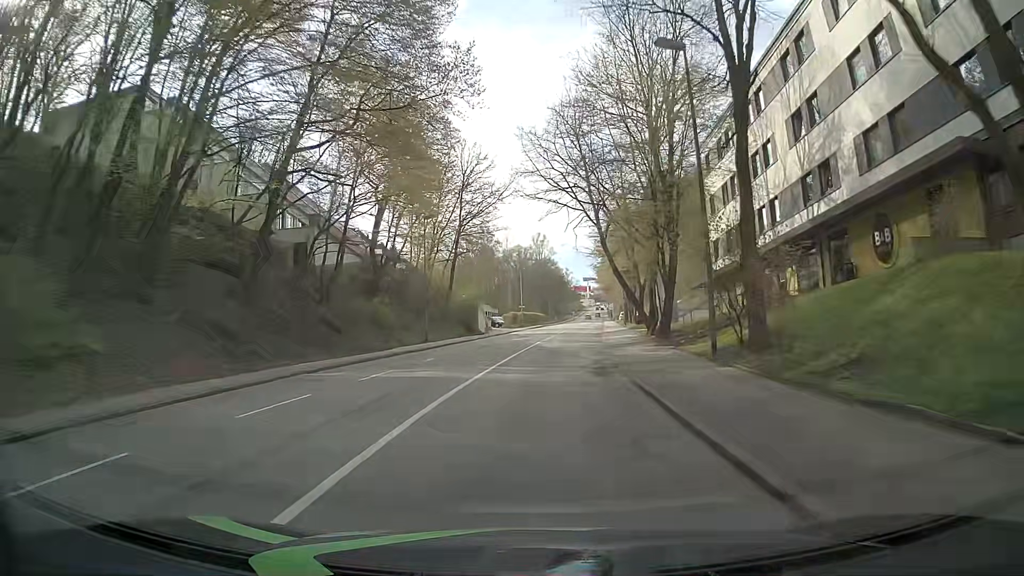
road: tertiary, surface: asphalt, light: Day
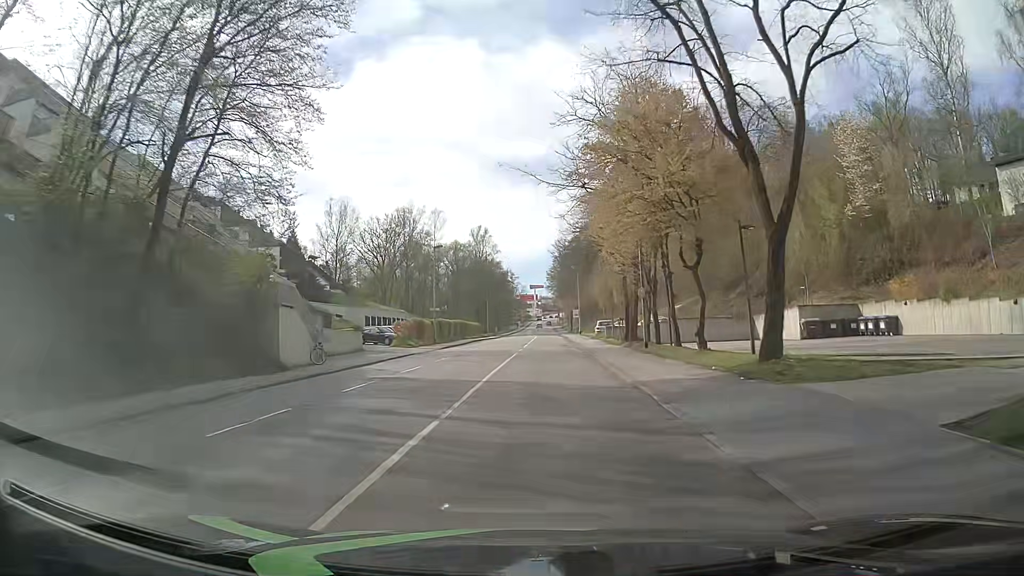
(+0.5, +38.0) m; +3°
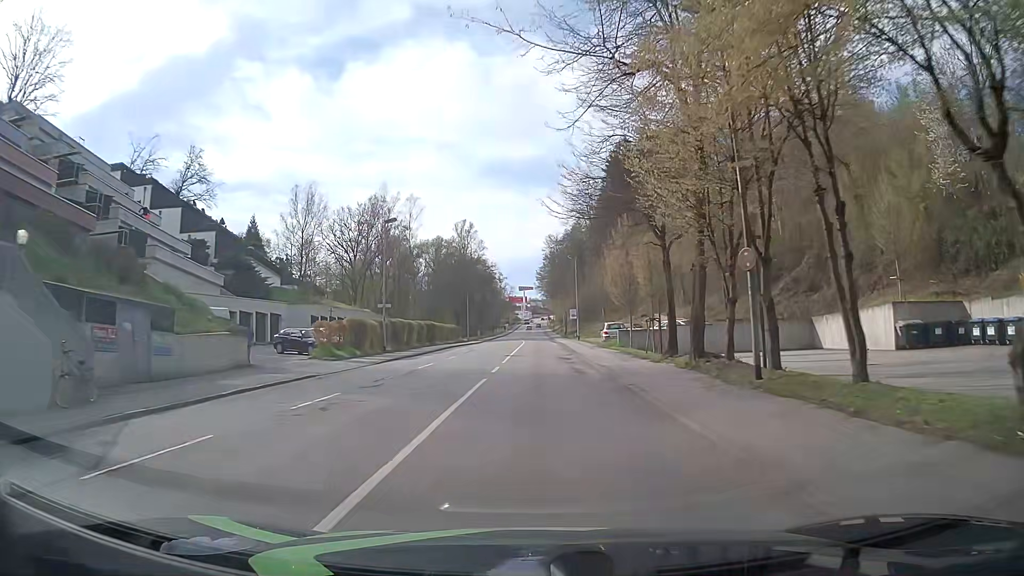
(+0.1, +15.2) m; +1°
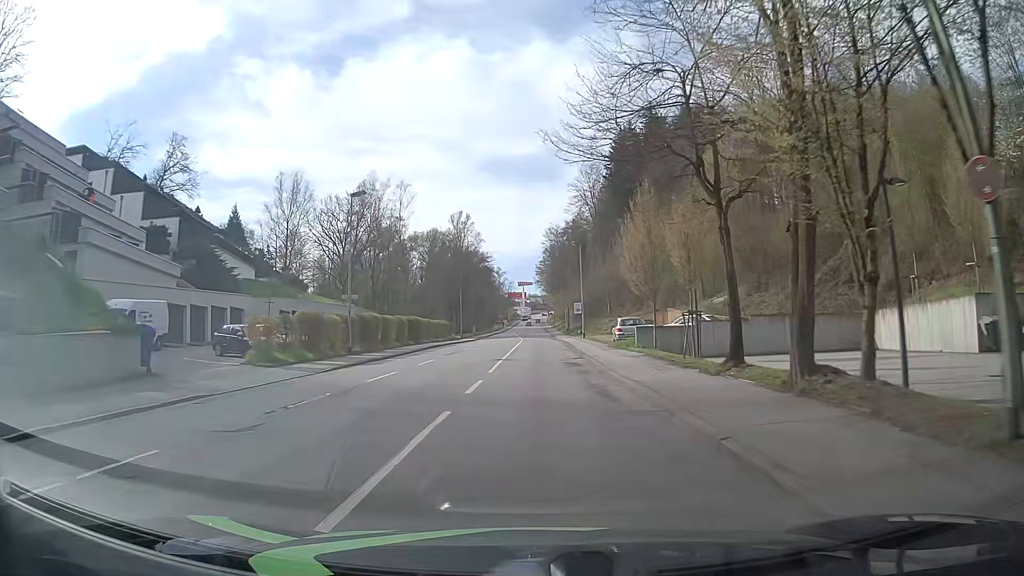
(0.0, +7.6) m; 0°
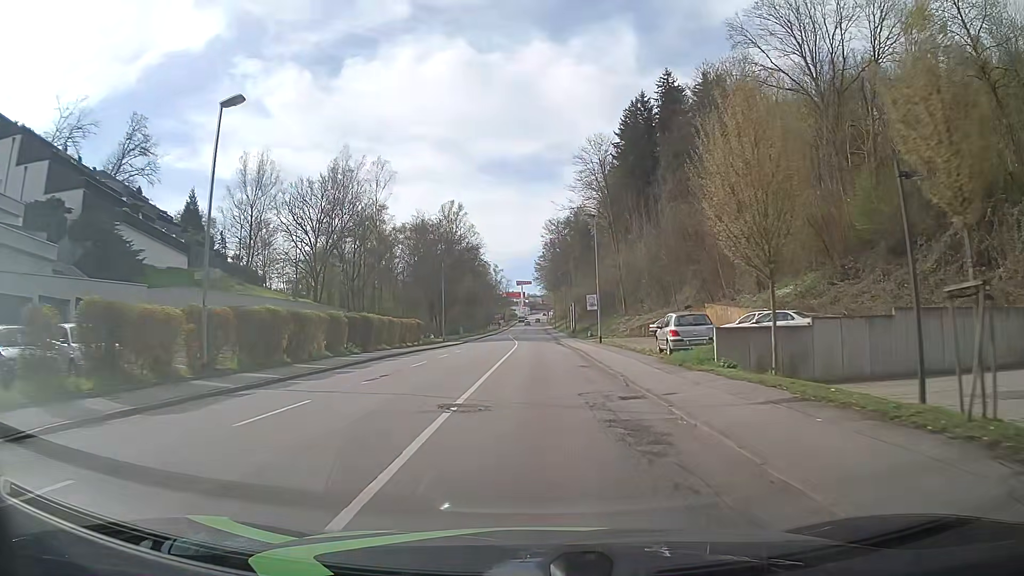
(+0.1, +15.3) m; 0°
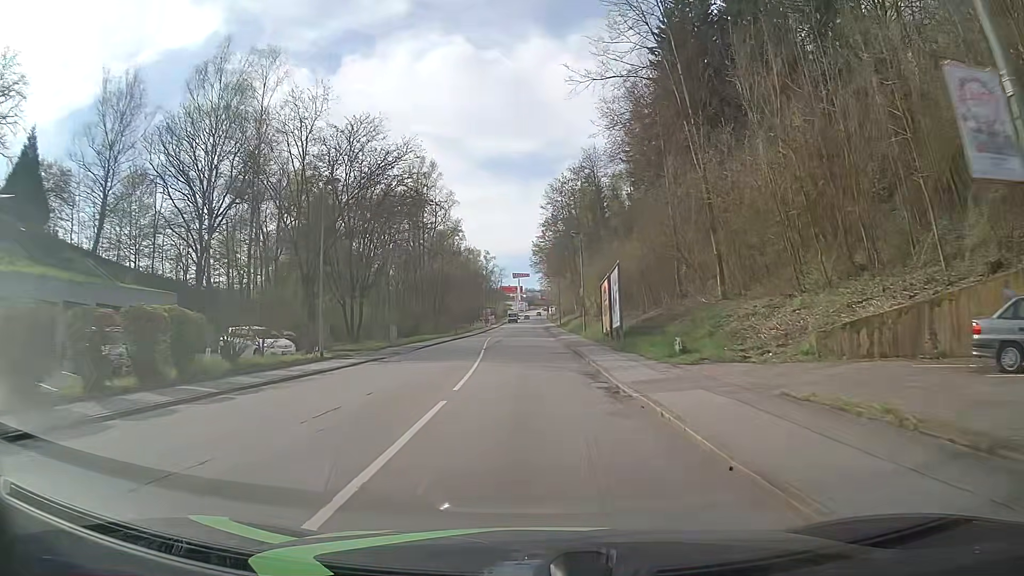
(+0.4, +38.2) m; 0°
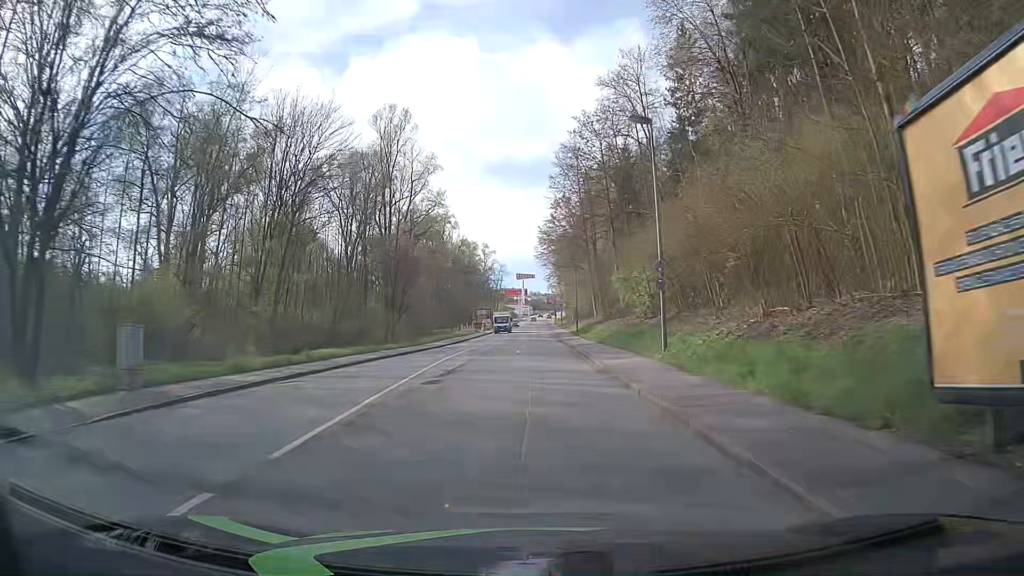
(-0.1, +30.6) m; 0°
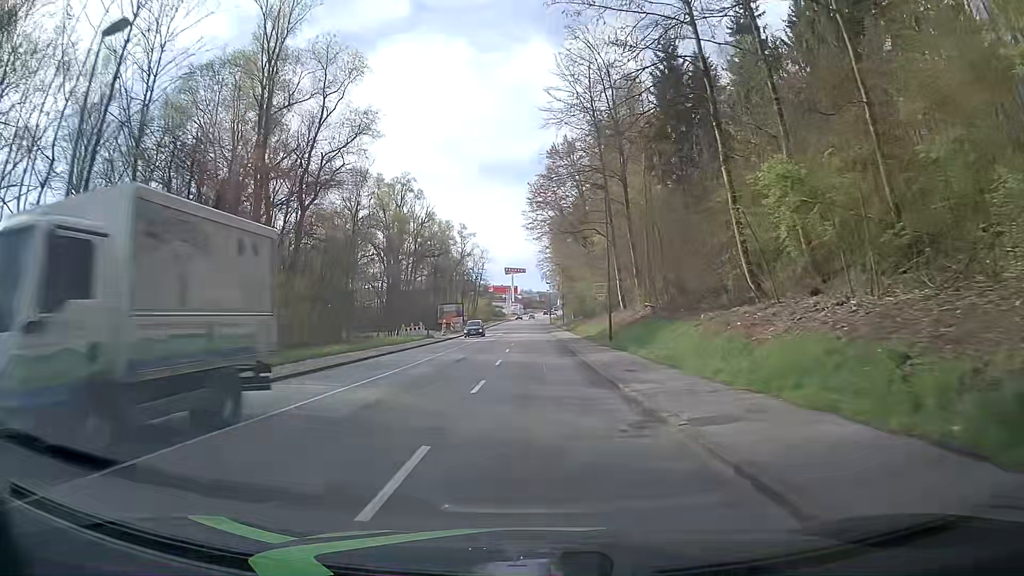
(+0.1, +38.0) m; +1°
(0, +10) (0, +20) (0, +30) (0, +40) (0, +50) (0, +60) (0, +70) (-1, +80) (-1, +90) (-1, +100) m
